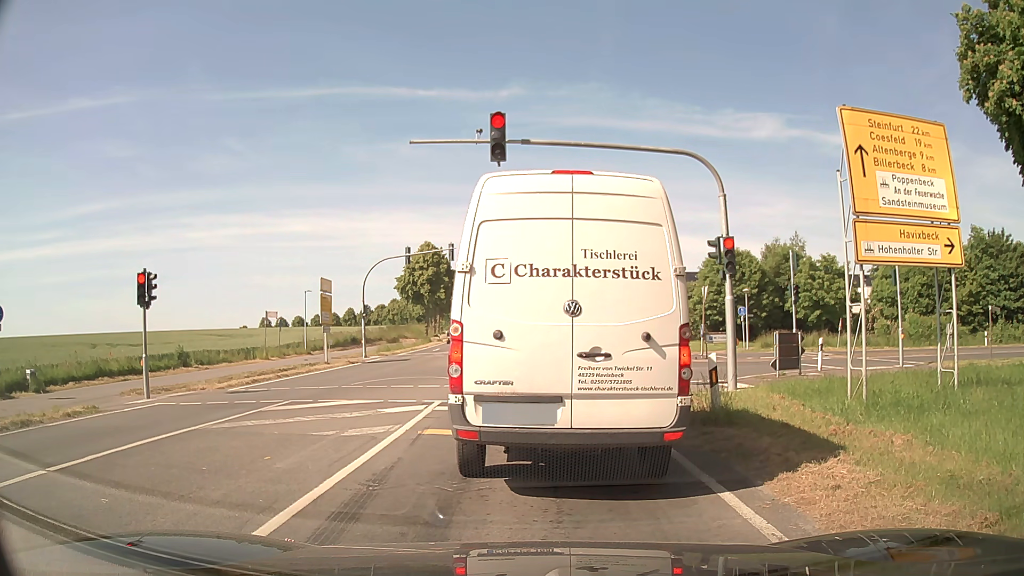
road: secondary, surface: asphalt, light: Day
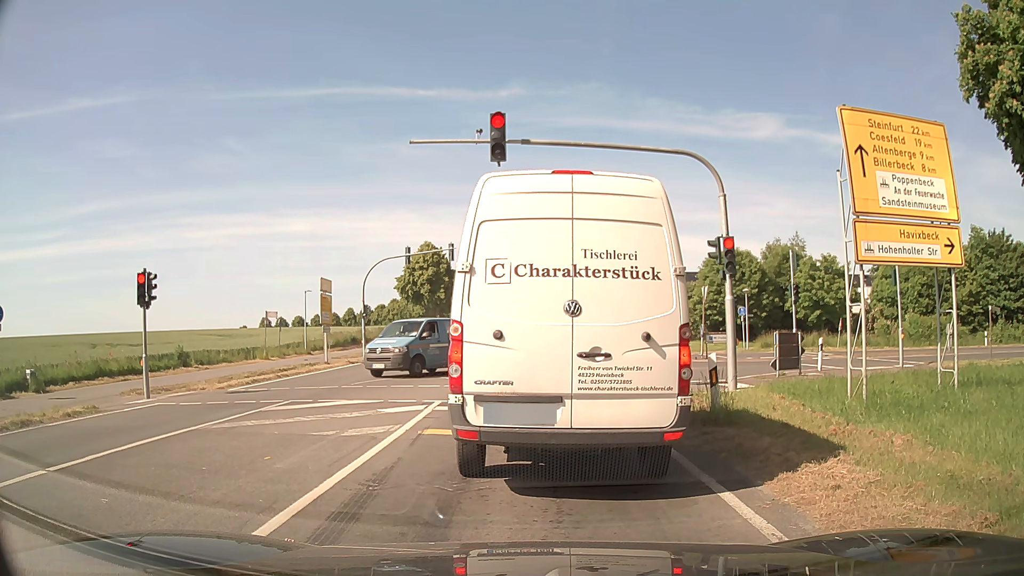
(0.0, 0.0) m; 0°
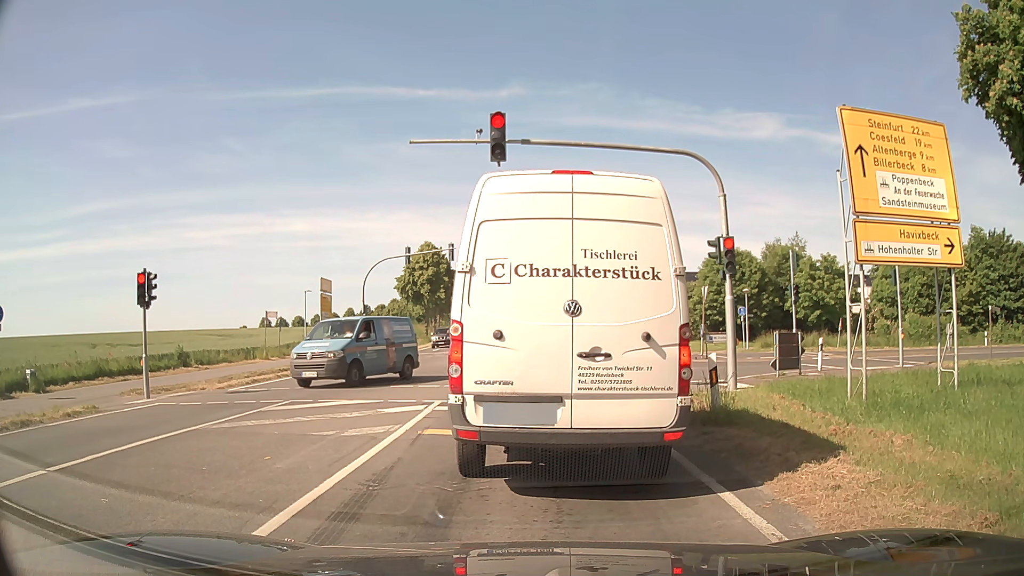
(0.0, 0.0) m; 0°
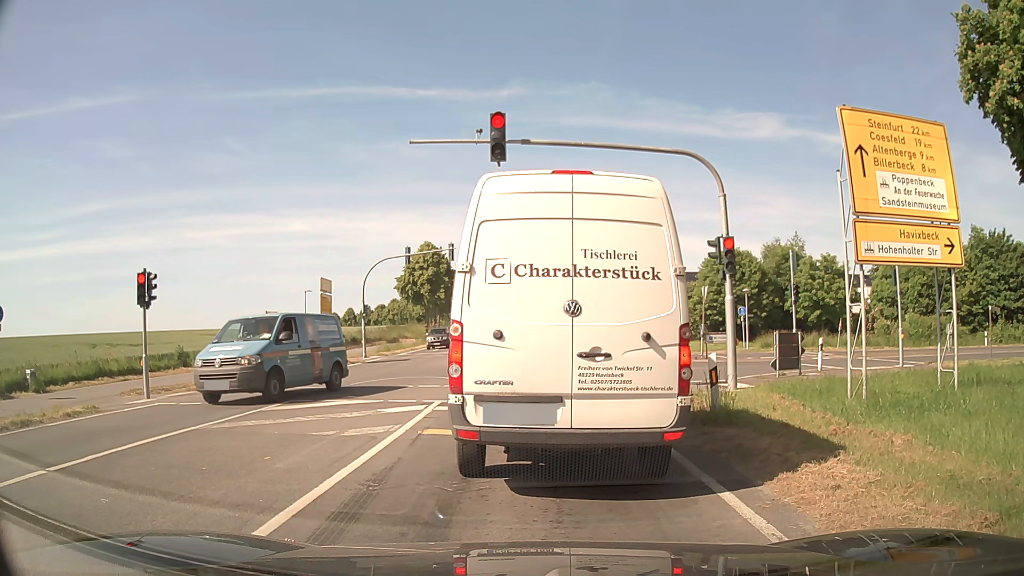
(0.0, 0.0) m; 0°
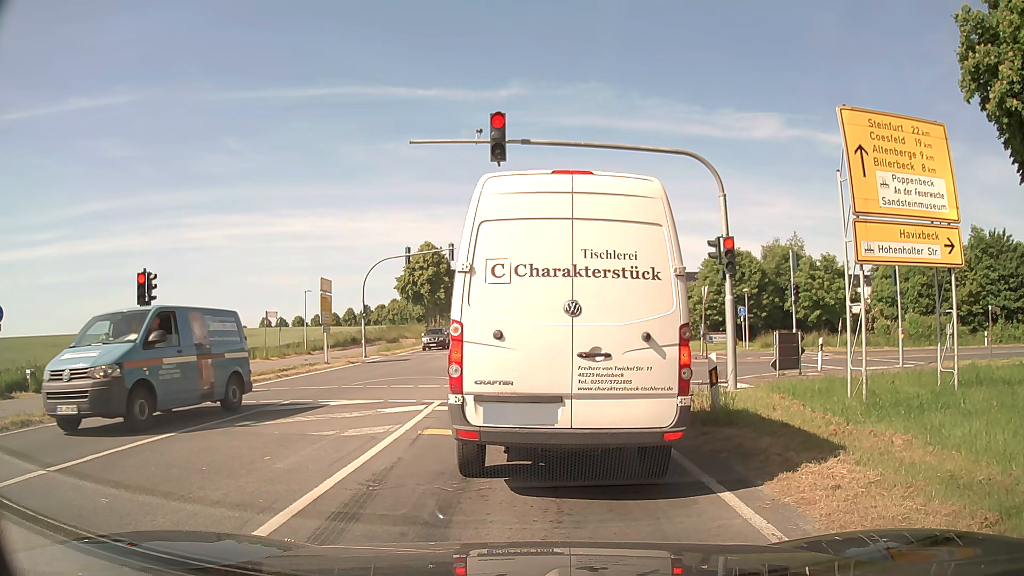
(0.0, 0.0) m; 0°
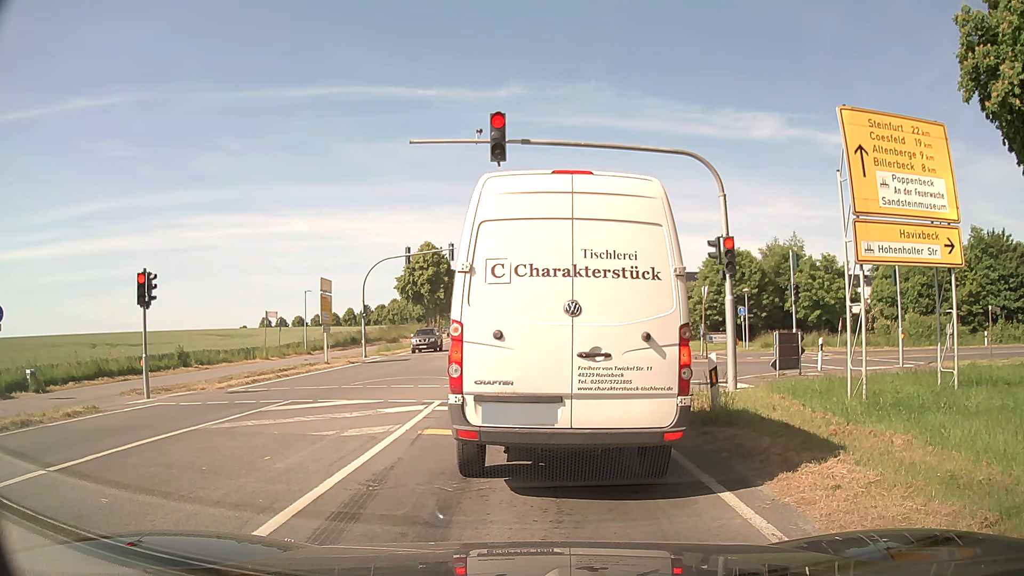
(0.0, 0.0) m; 0°
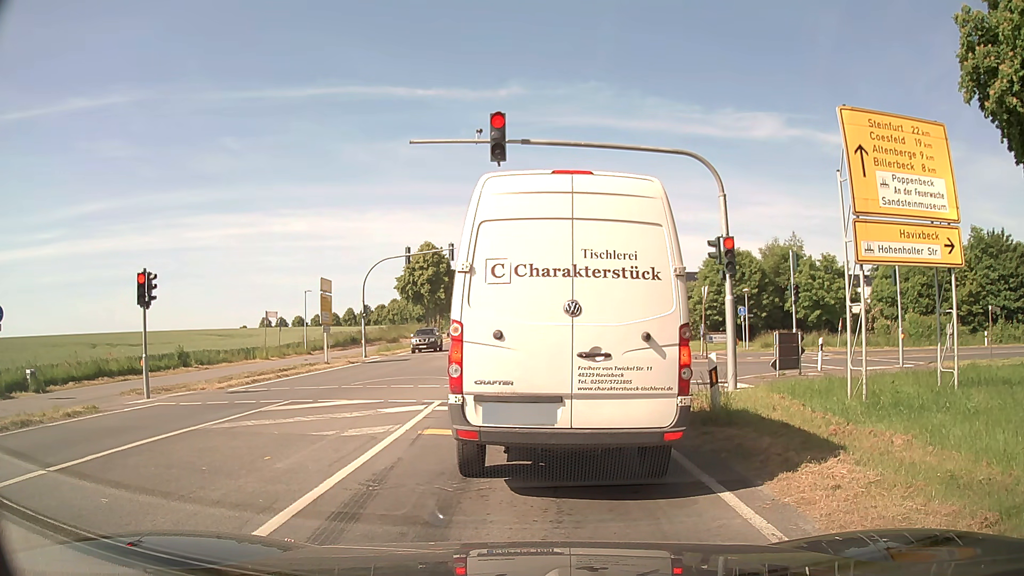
(0.0, 0.0) m; 0°
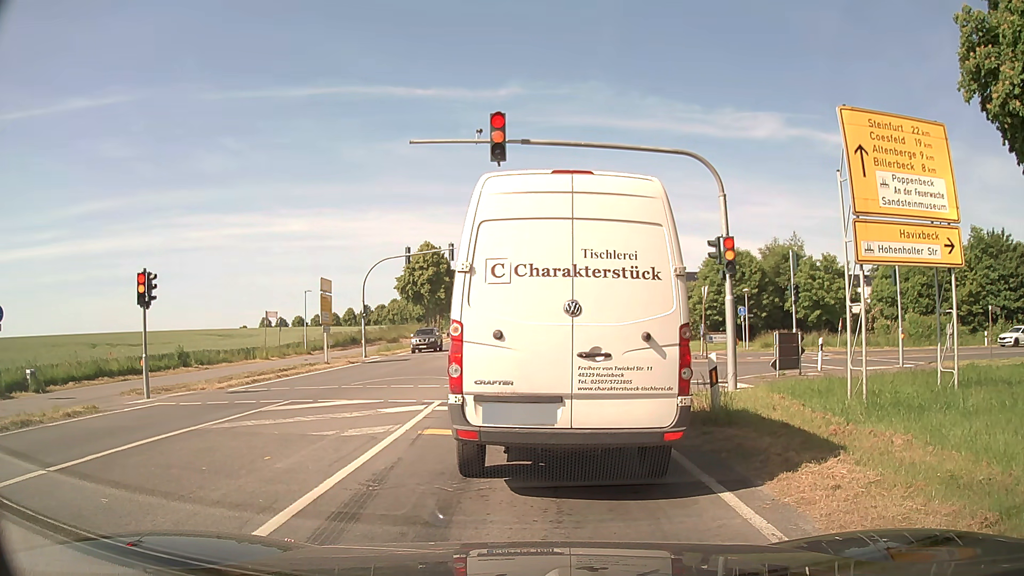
(0.0, 0.0) m; 0°
